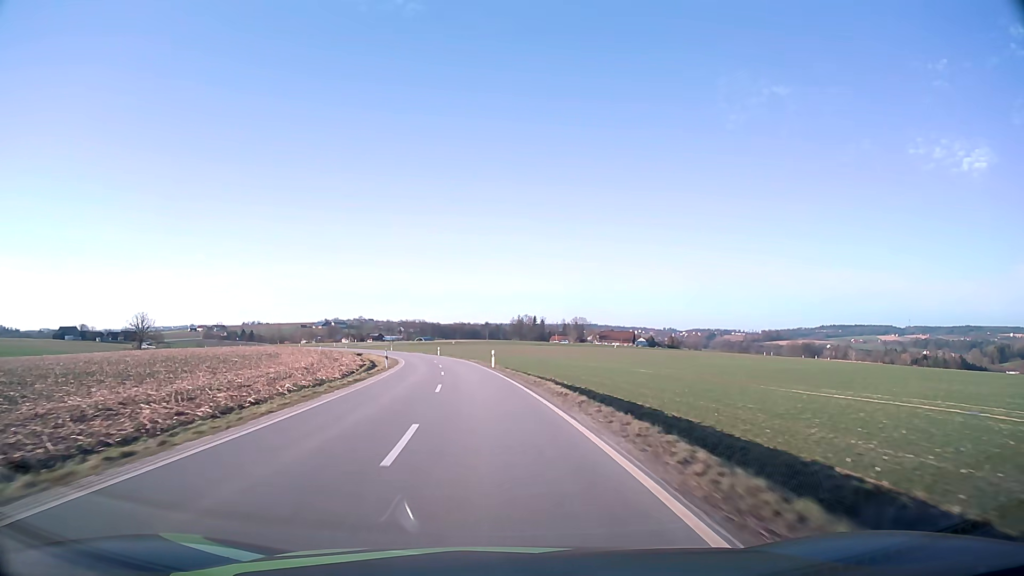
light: Day
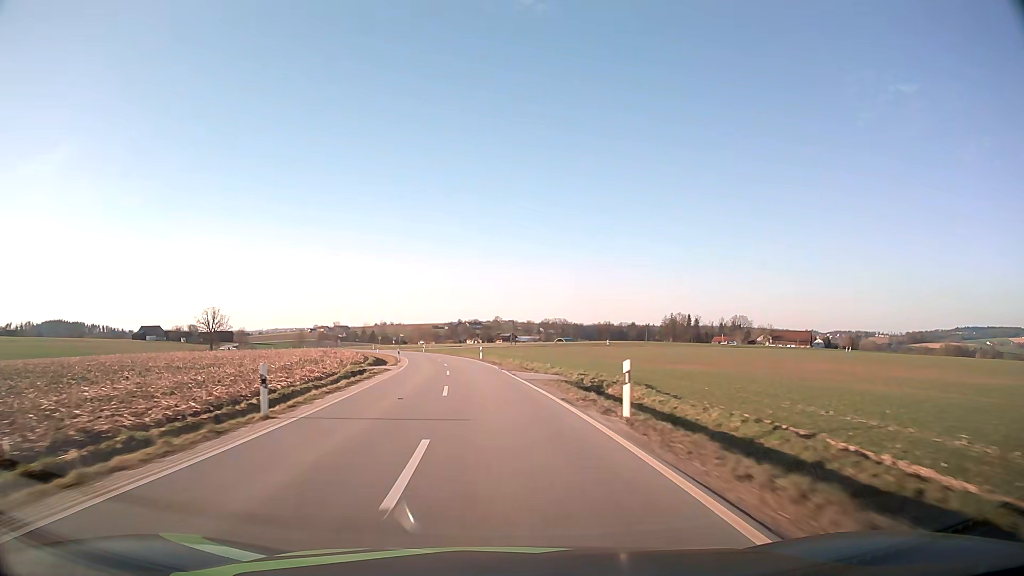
(-8.4, +74.7) m; -12°
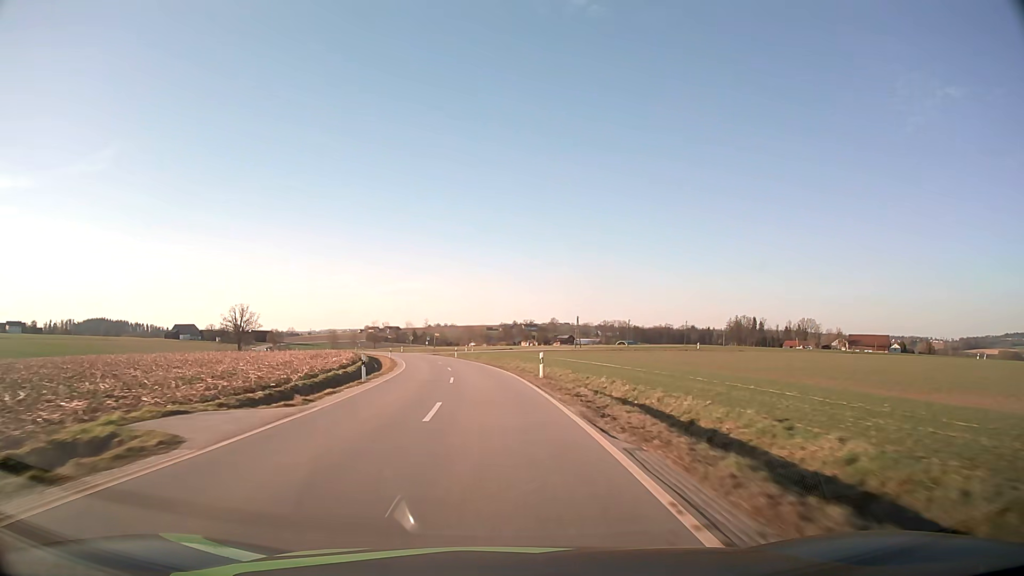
(-1.4, +30.1) m; -5°
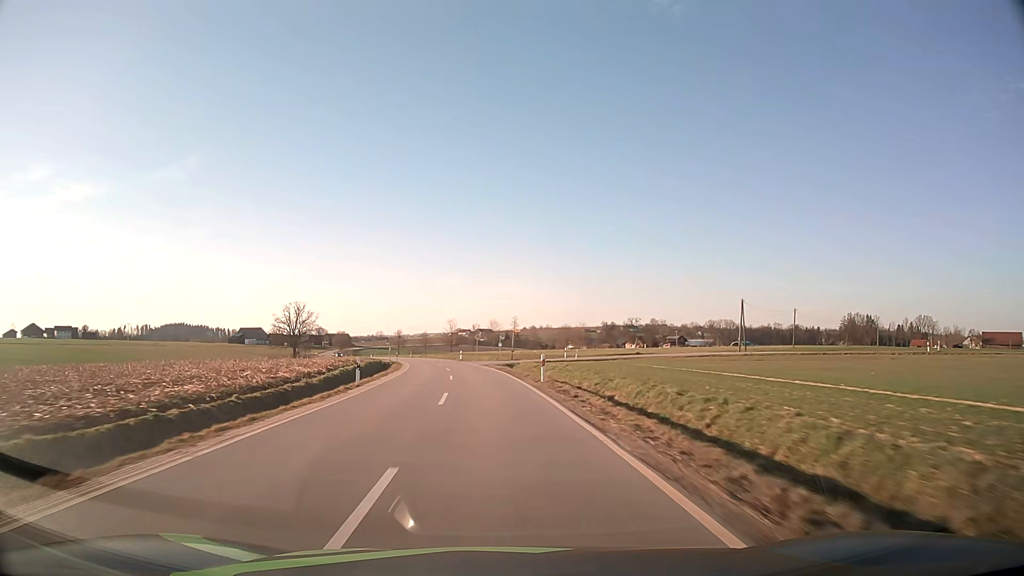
(-2.9, +45.1) m; -8°
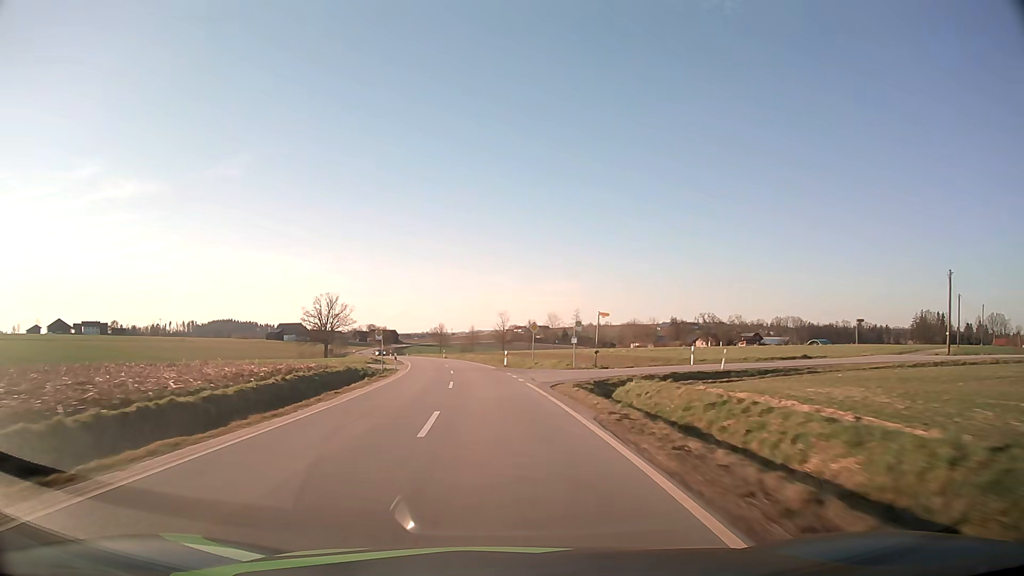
(-1.3, +30.1) m; -5°
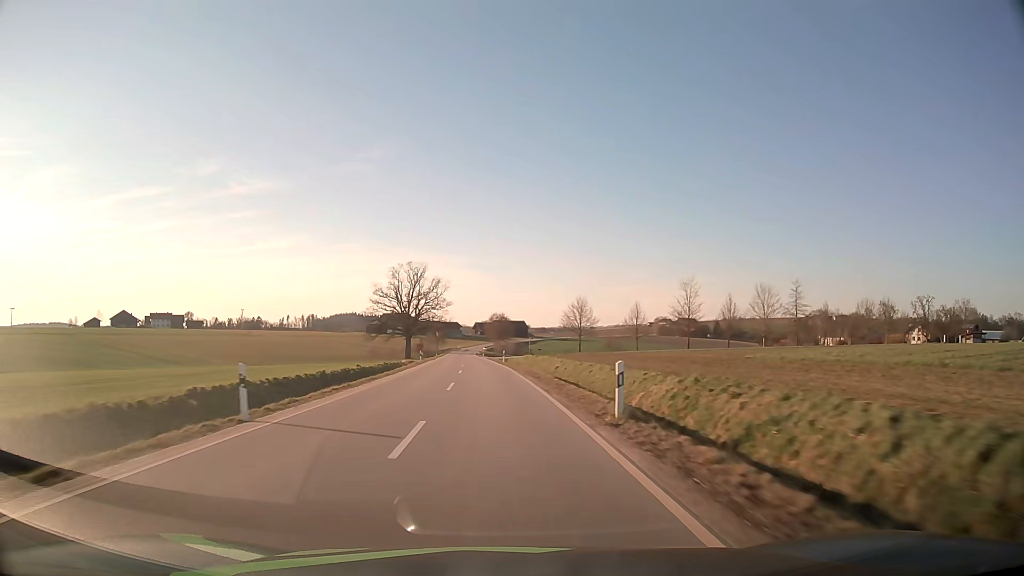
(-7.5, +74.9) m; -11°
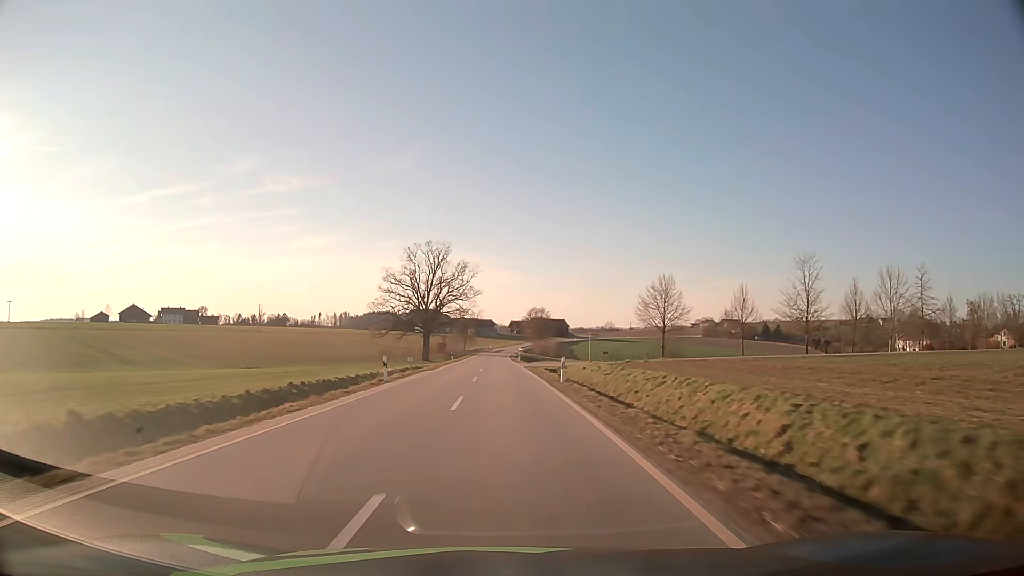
(-1.1, +30.3) m; -3°
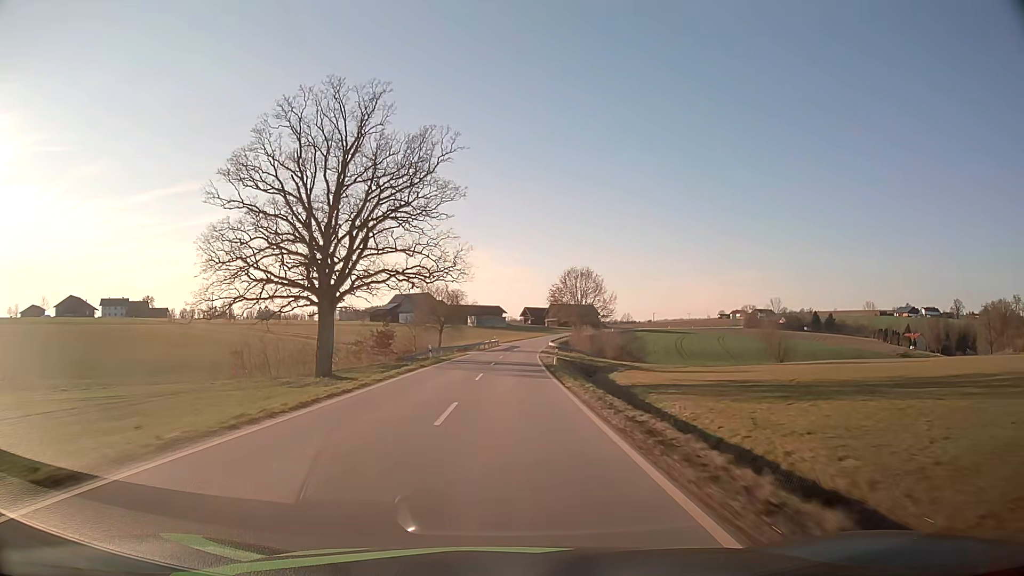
(-1.1, +76.7) m; -1°
(0, +10) (0, +20) (0, +30) (+1, +40) (+1, +50) (+2, +60) (+2, +70) (+3, +80) (+4, +90) (+5, +100) m
